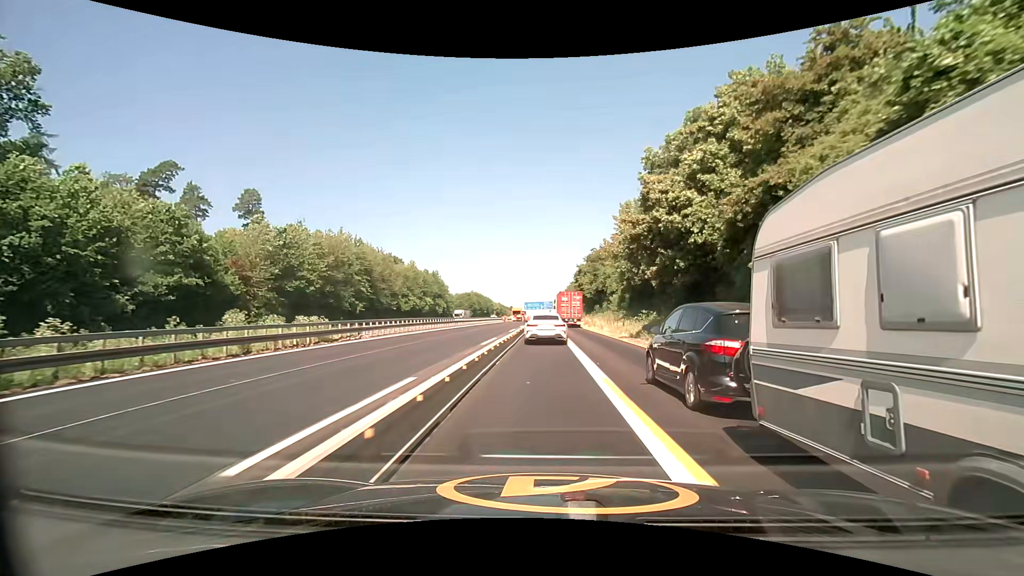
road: motorway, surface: asphalt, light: Day
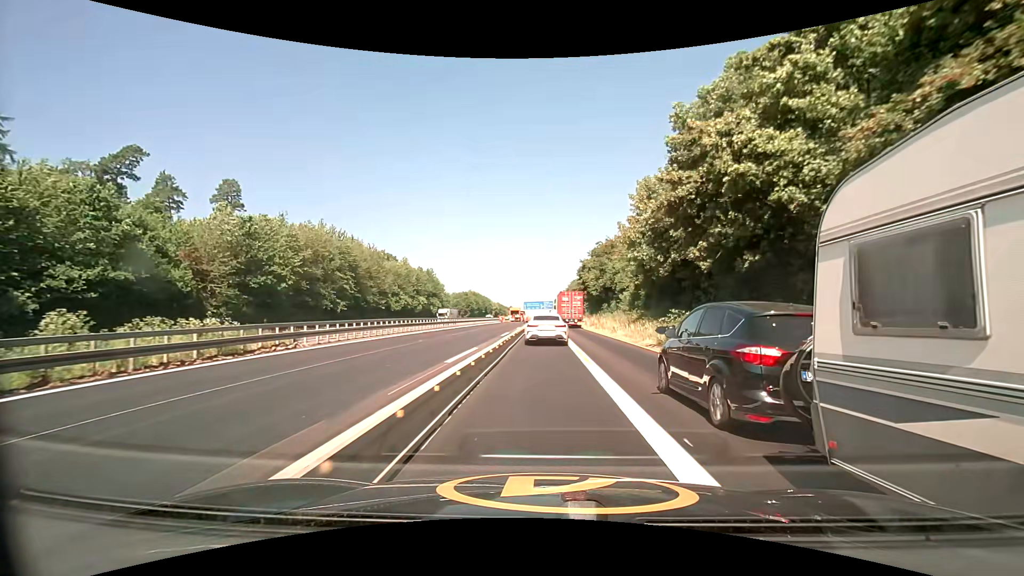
(0.0, +8.4) m; 0°
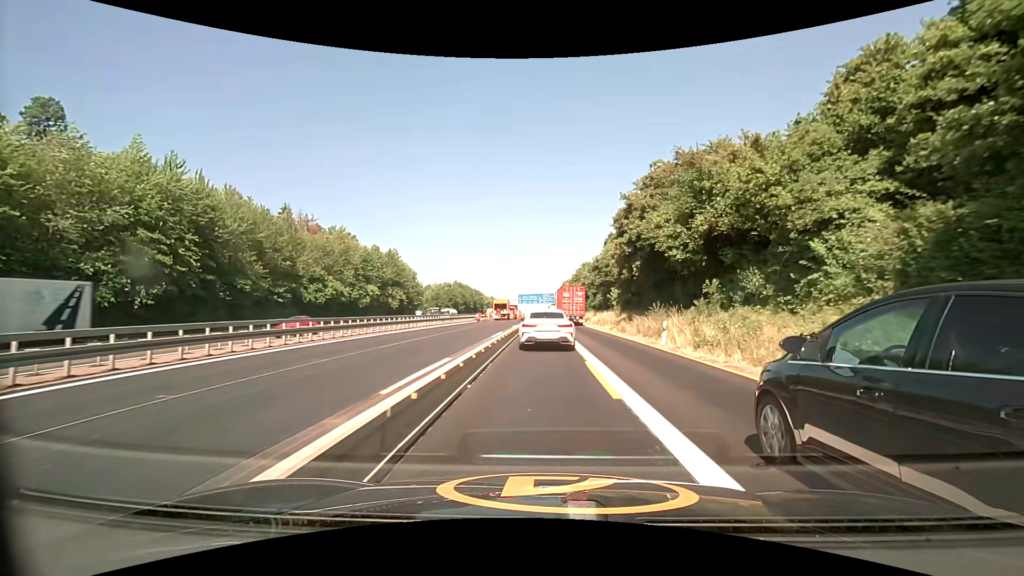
(0.0, +41.9) m; 0°
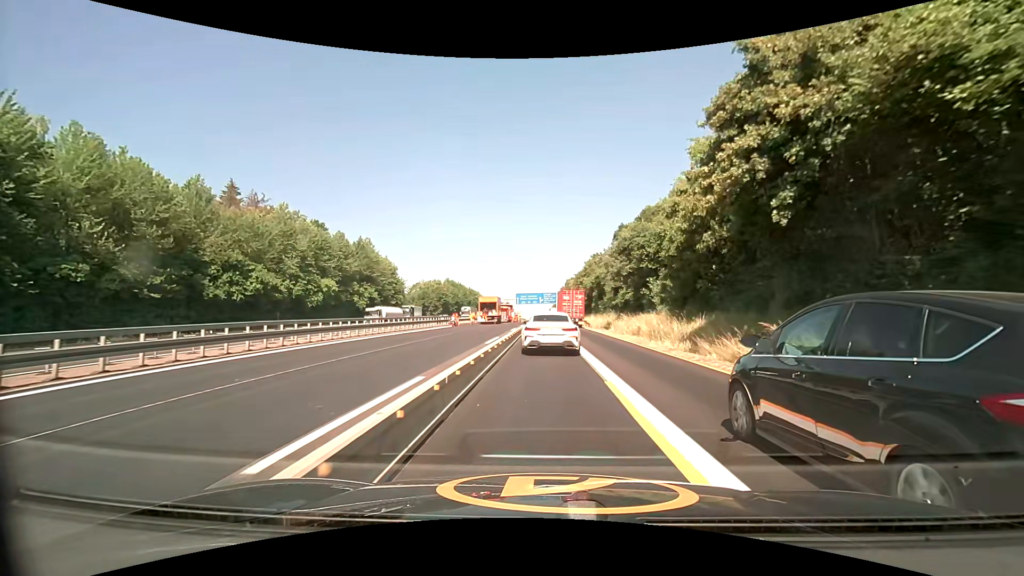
(0.0, +21.6) m; 0°
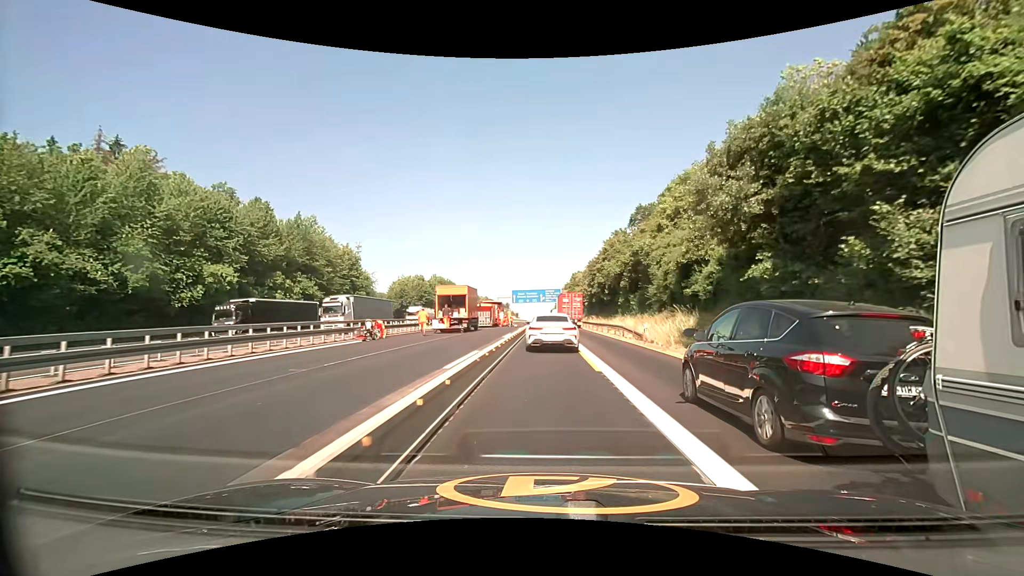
(-0.1, +28.1) m; 0°
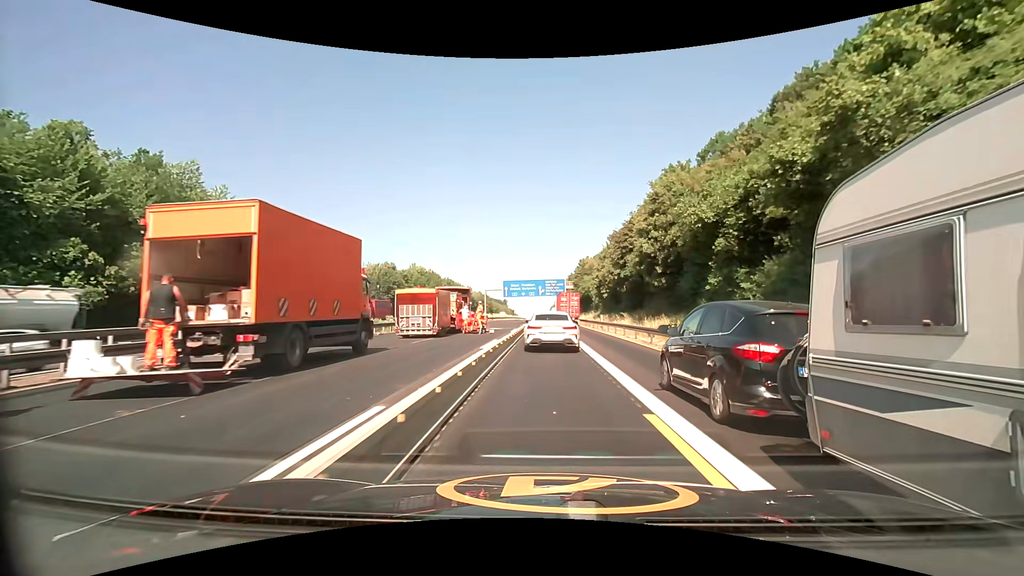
(+0.1, +29.3) m; 0°
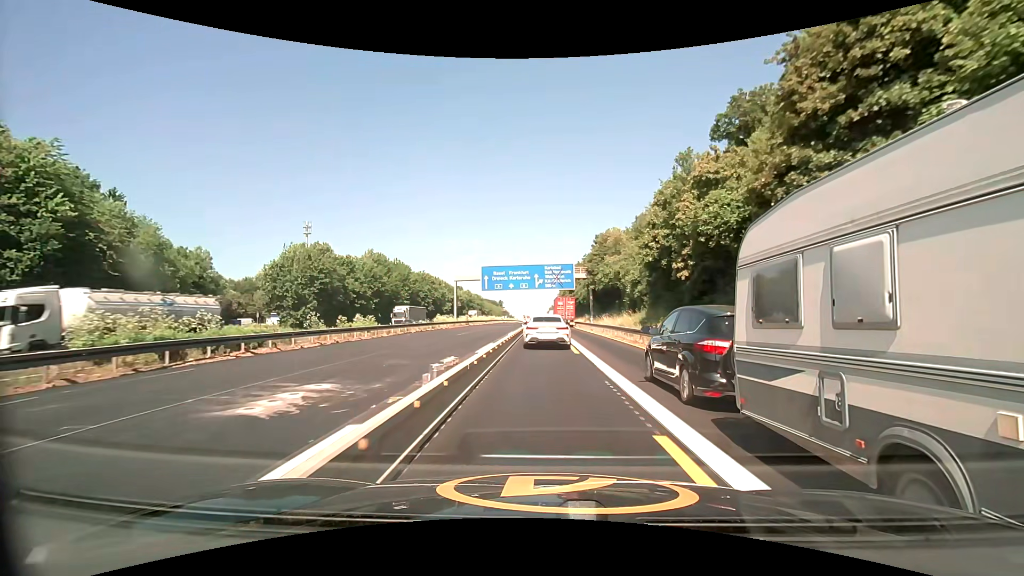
(+0.2, +37.0) m; 0°
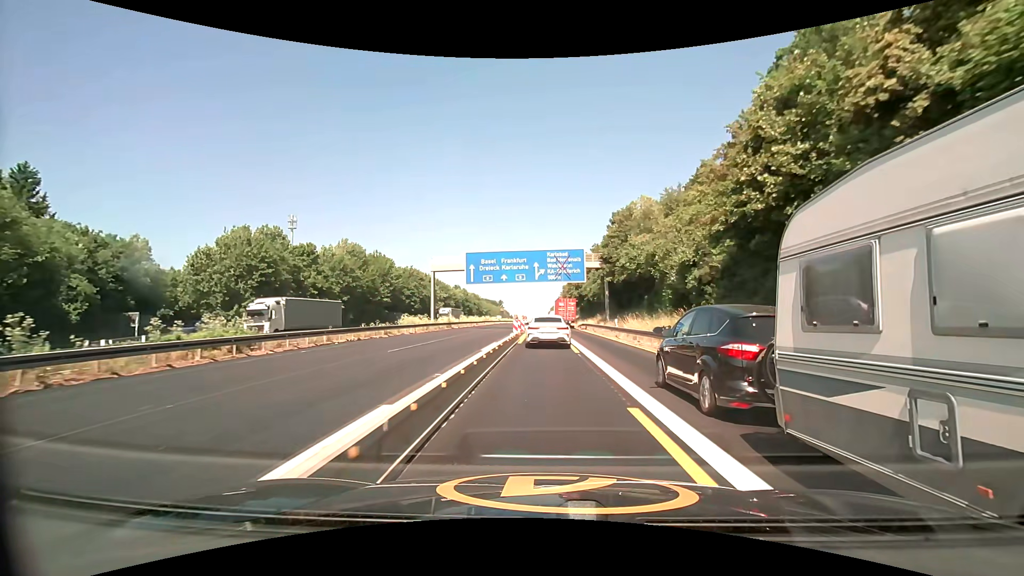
(0.0, +16.8) m; 0°
(0, +10) (0, +20) (0, +30) (0, +40) (0, +50) (0, +60) (0, +70) (0, +80) (0, +90) (0, +100) m
